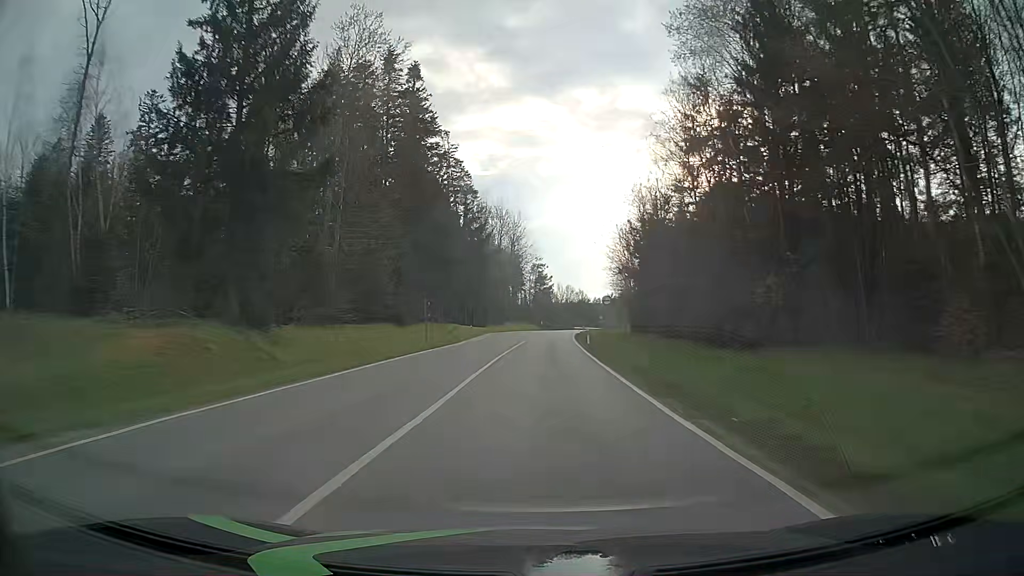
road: secondary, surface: asphalt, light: Day
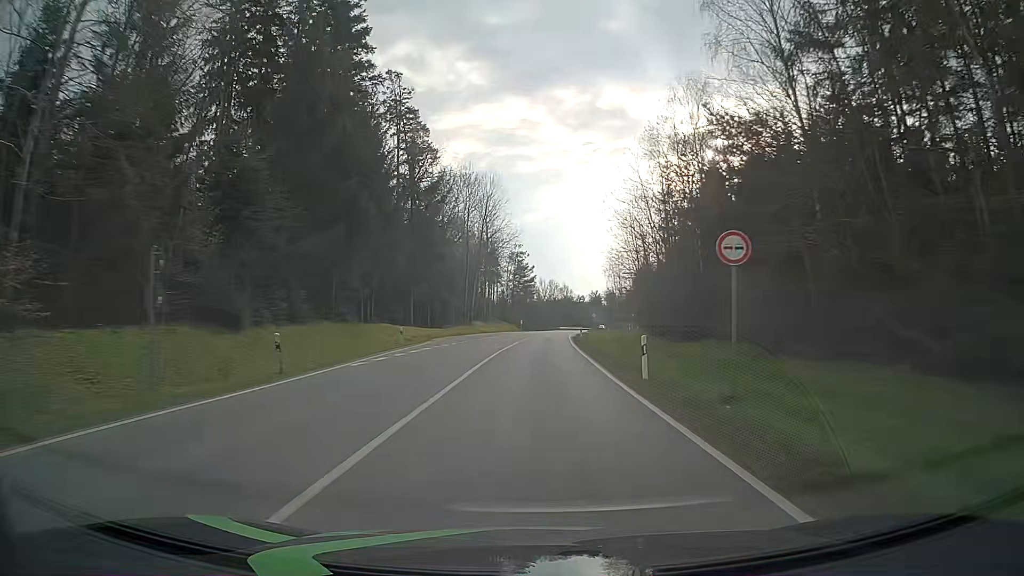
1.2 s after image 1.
(+0.5, +27.5) m; +2°
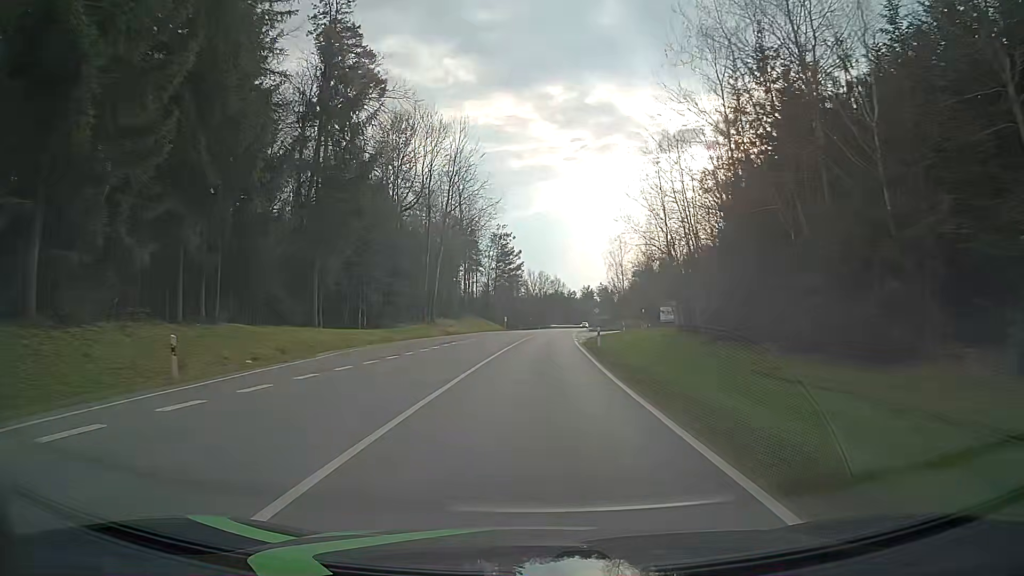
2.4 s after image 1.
(+0.1, +25.2) m; +1°
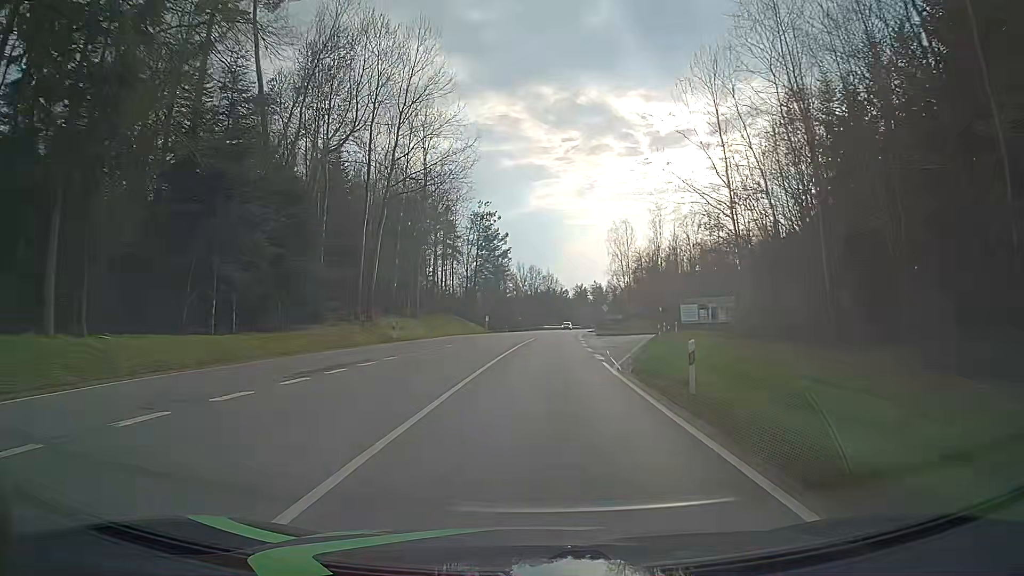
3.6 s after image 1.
(-0.1, +22.2) m; 0°
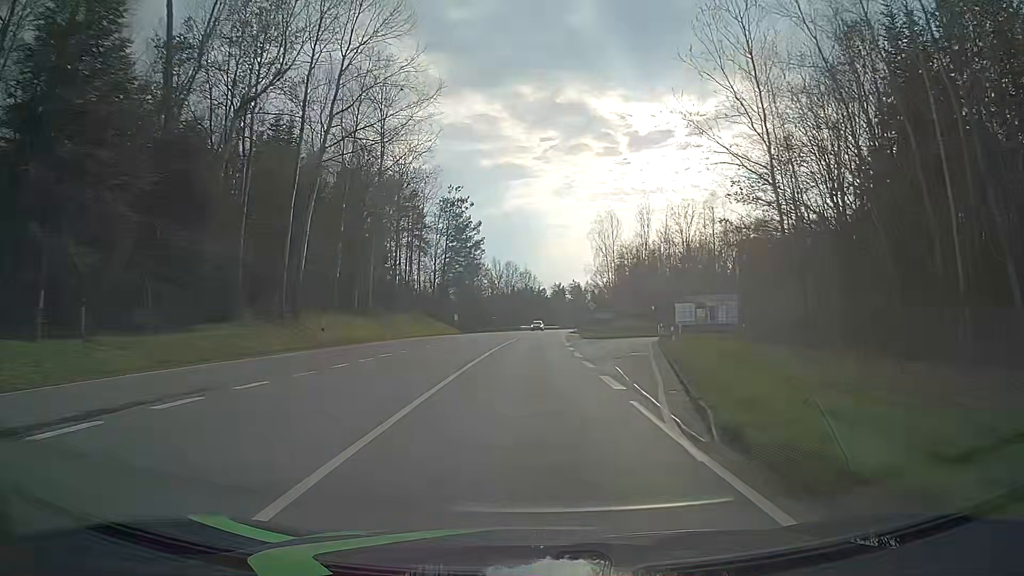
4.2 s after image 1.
(+0.1, +10.2) m; +1°
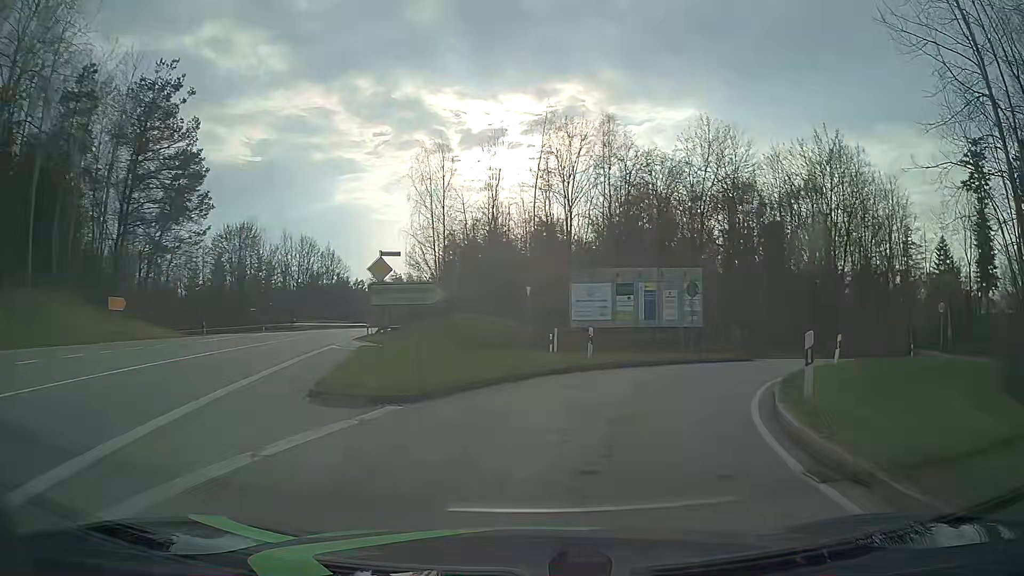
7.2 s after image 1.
(+4.5, +40.5) m; +14°
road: secondary_link
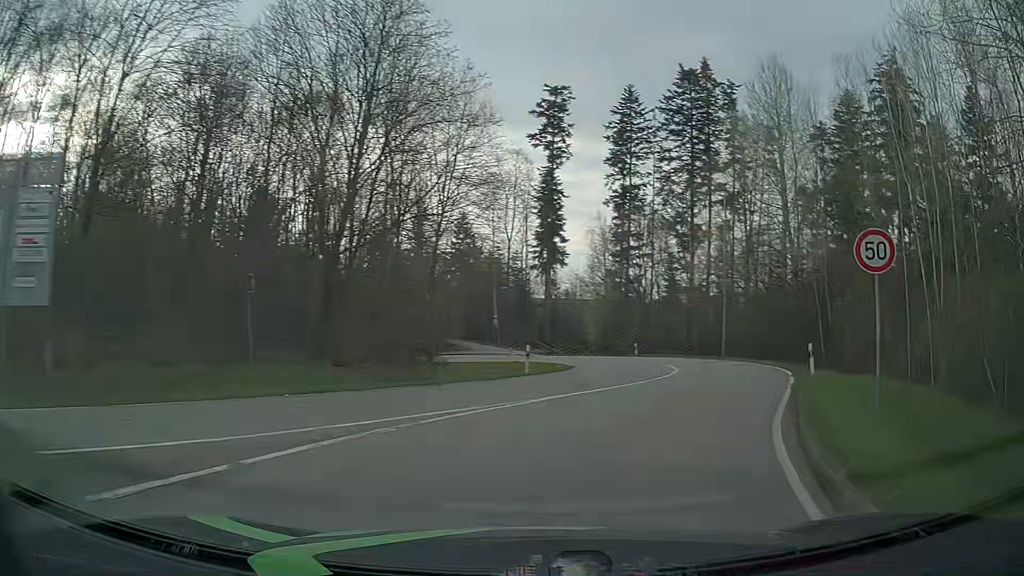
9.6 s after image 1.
(+8.2, +22.6) m; +44°
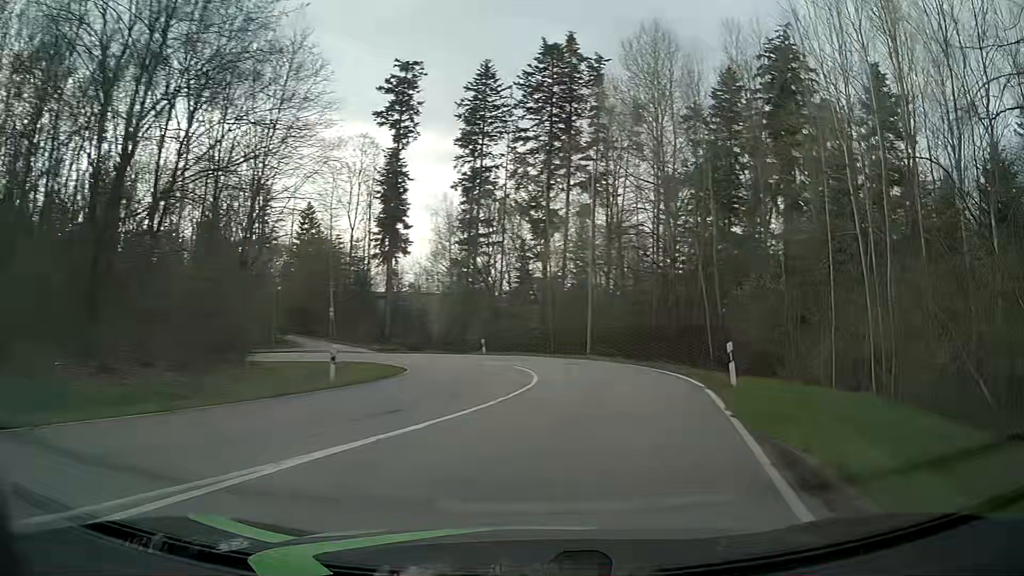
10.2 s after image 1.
(+0.7, +6.5) m; +13°
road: tertiary
(+1, +10) (+2, +20) (+1, +30) (-2, +39) (-8, +47) (-17, +53) (-26, +56) (-36, +56) (-46, +54) (-55, +49) m
